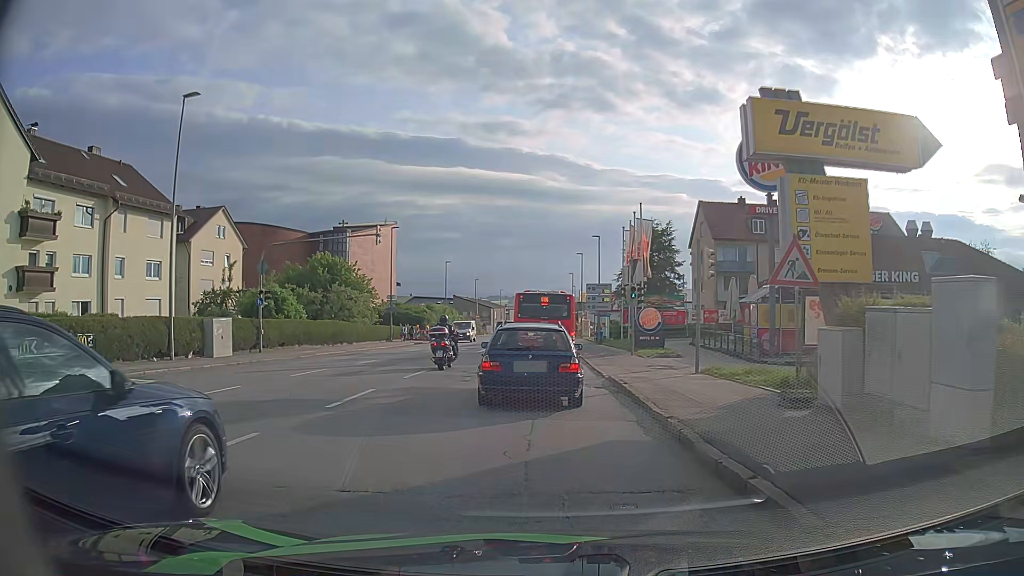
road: tertiary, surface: asphalt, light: Day
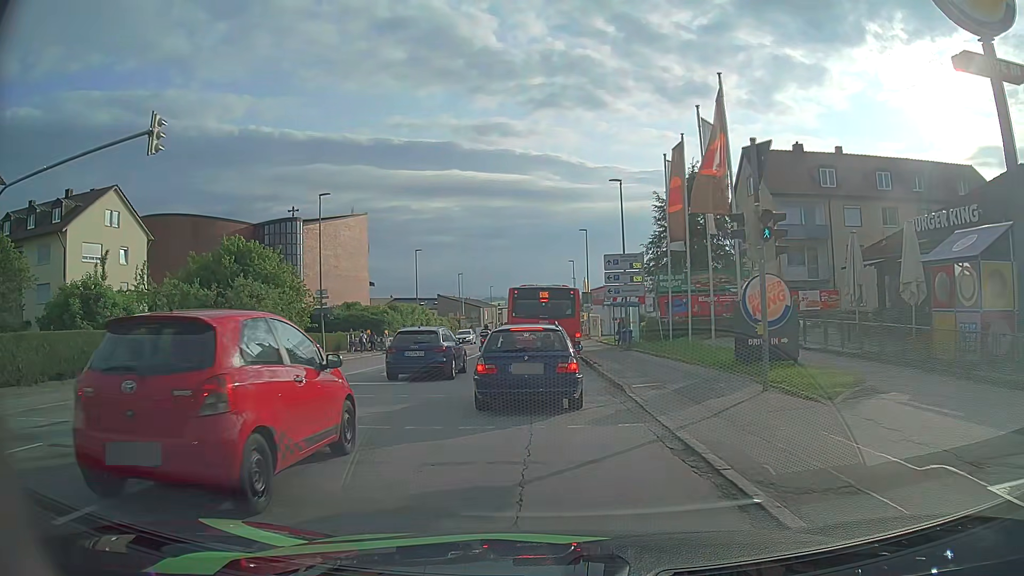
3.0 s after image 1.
(-0.4, +18.8) m; -2°
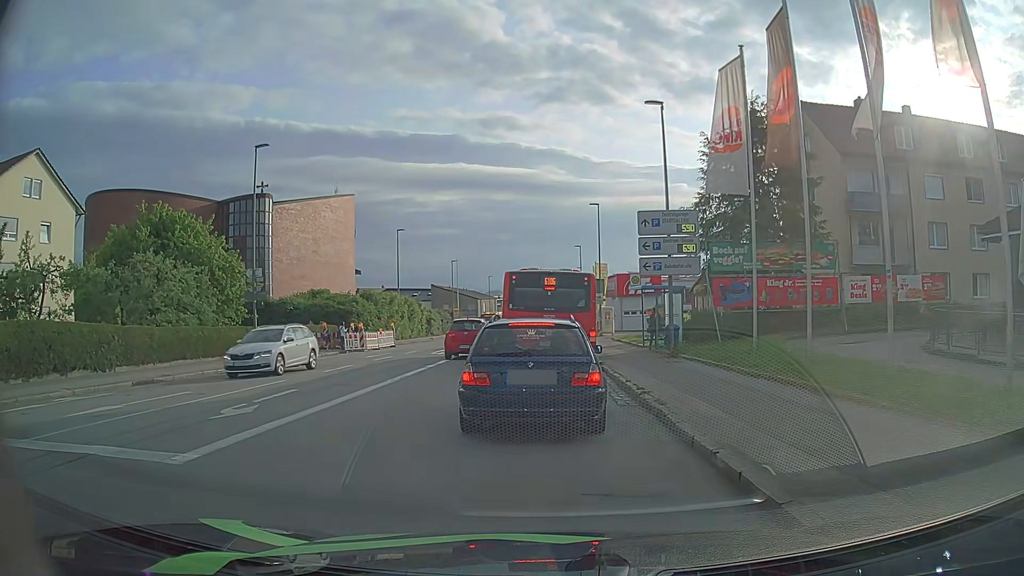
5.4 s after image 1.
(+0.1, +10.5) m; +1°
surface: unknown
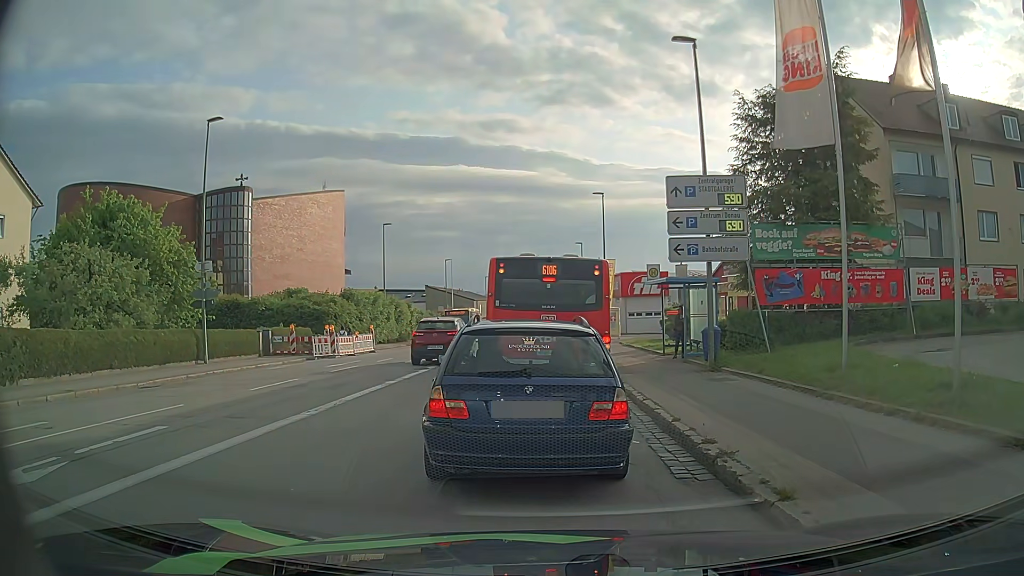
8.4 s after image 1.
(0.0, +5.1) m; +1°
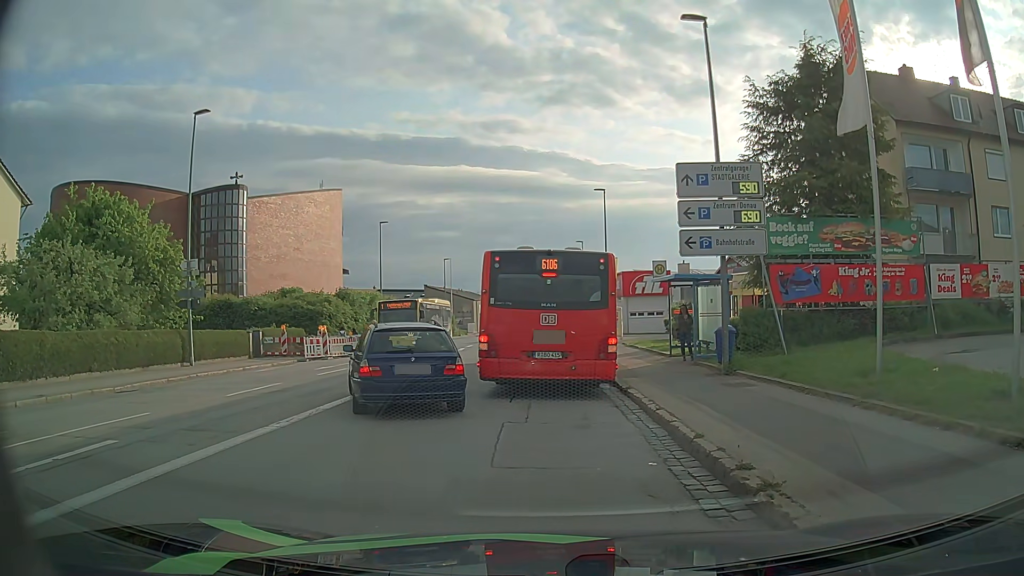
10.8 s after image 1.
(0.0, +1.3) m; 0°
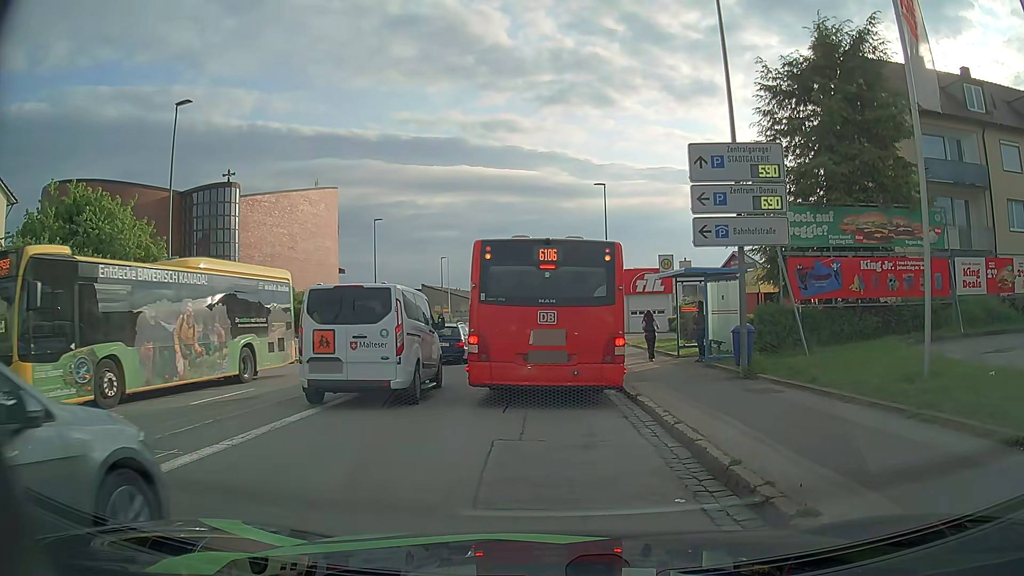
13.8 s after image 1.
(0.0, +1.5) m; 0°
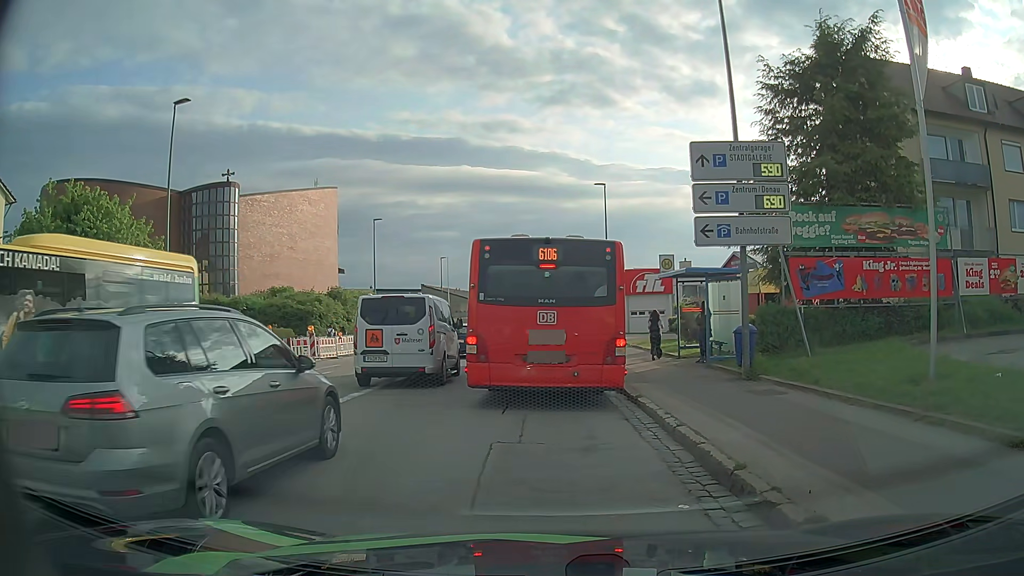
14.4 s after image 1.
(0.0, +0.2) m; 0°
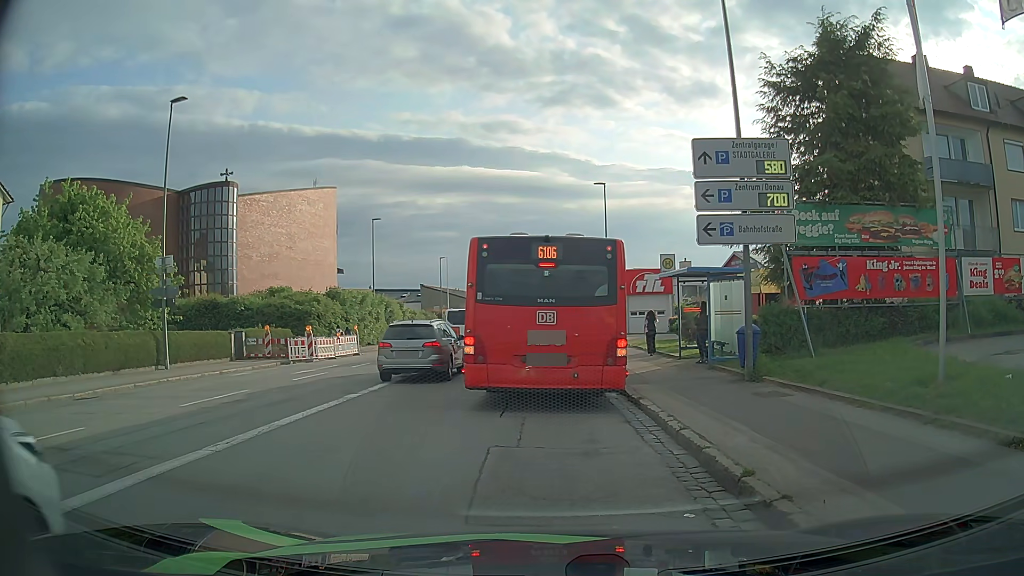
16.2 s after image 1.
(0.0, +0.3) m; 0°
